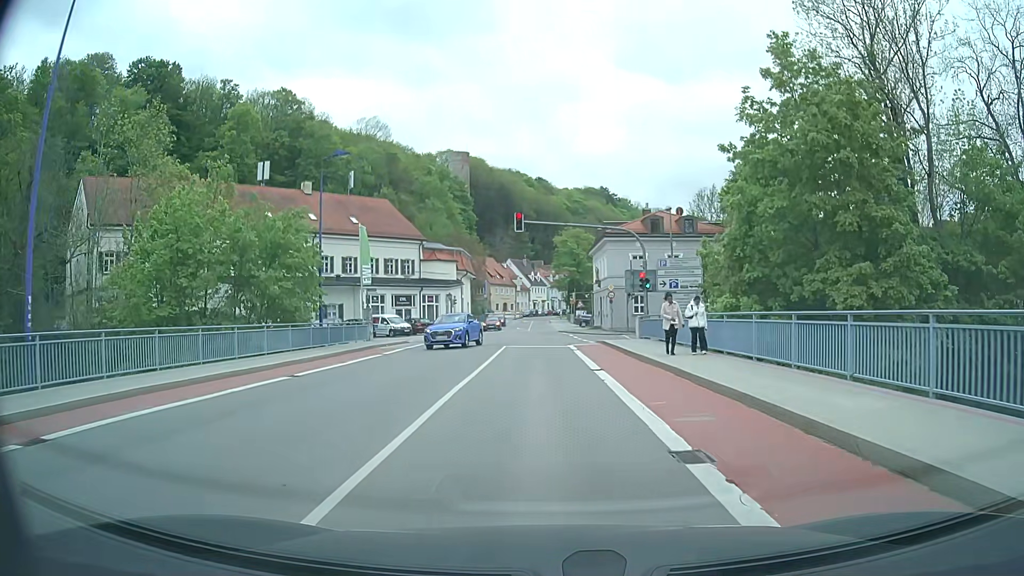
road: residential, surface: asphalt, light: Day
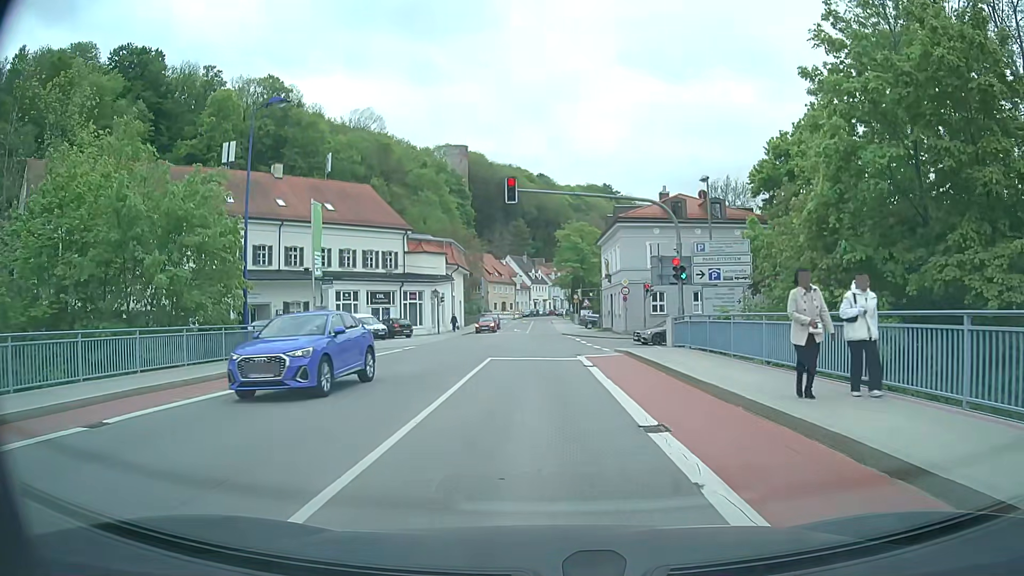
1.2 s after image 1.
(0.0, +8.6) m; 0°
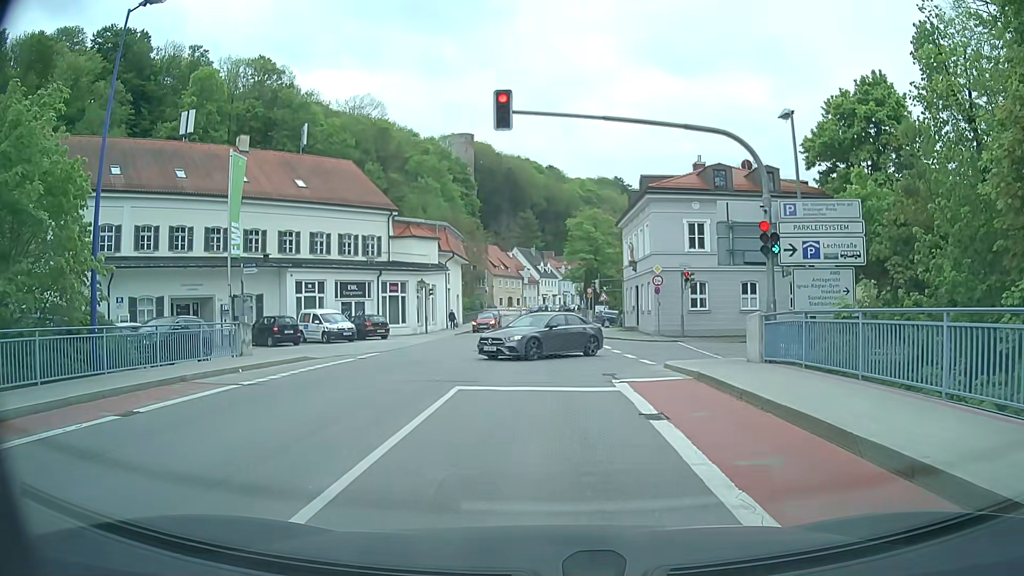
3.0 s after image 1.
(0.0, +9.5) m; -1°
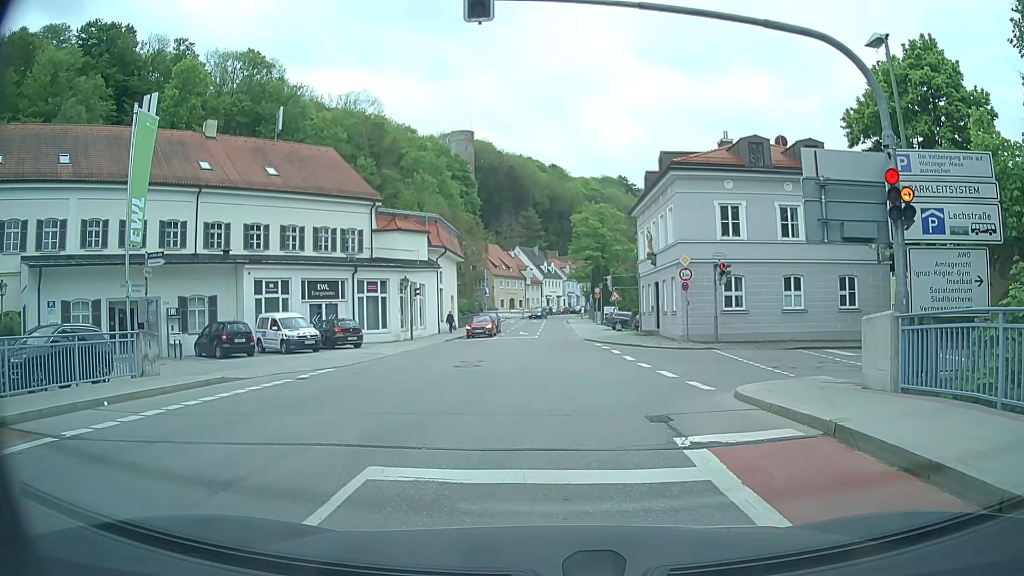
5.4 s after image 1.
(0.0, +6.1) m; +1°
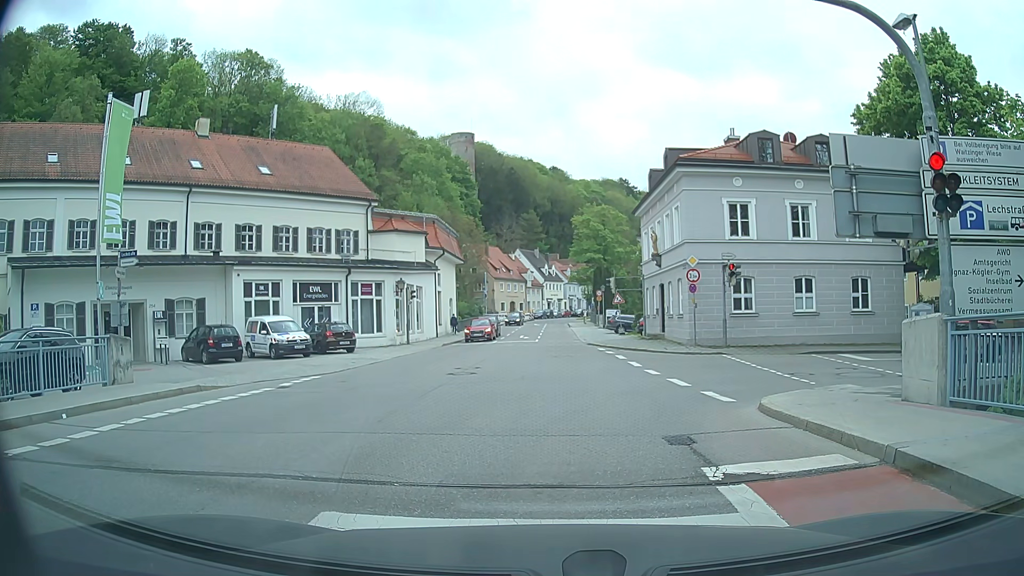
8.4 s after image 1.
(0.0, +1.4) m; 0°
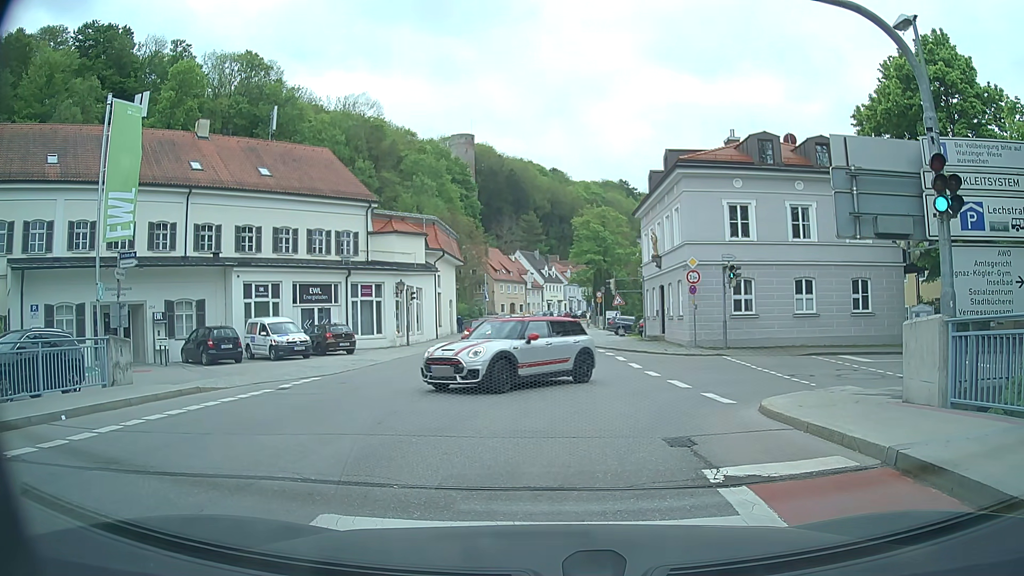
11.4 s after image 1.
(0.0, 0.0) m; 0°
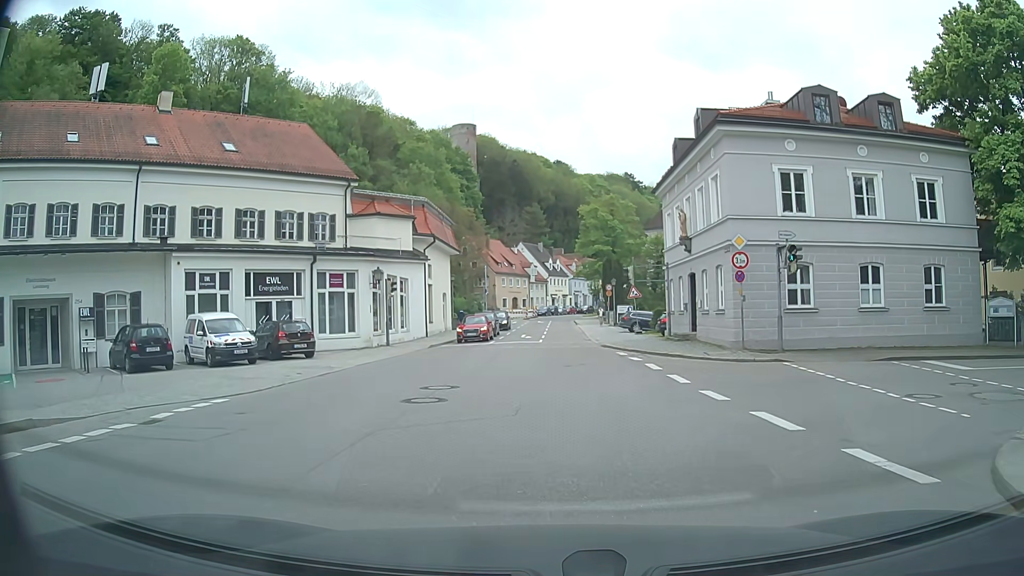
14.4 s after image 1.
(-0.2, +6.5) m; -1°
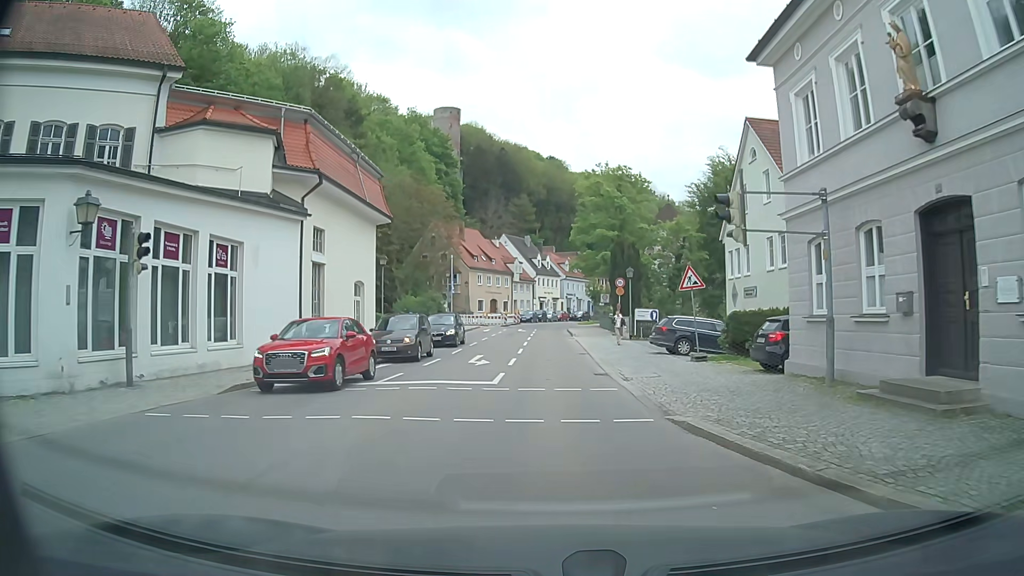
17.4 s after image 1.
(+0.5, +20.8) m; +1°
(0, +10) (0, +20) (0, +30) (0, +40) (0, +50) (0, +60) (0, +70) (+2, +80) (+5, +89) (+10, +98) m
